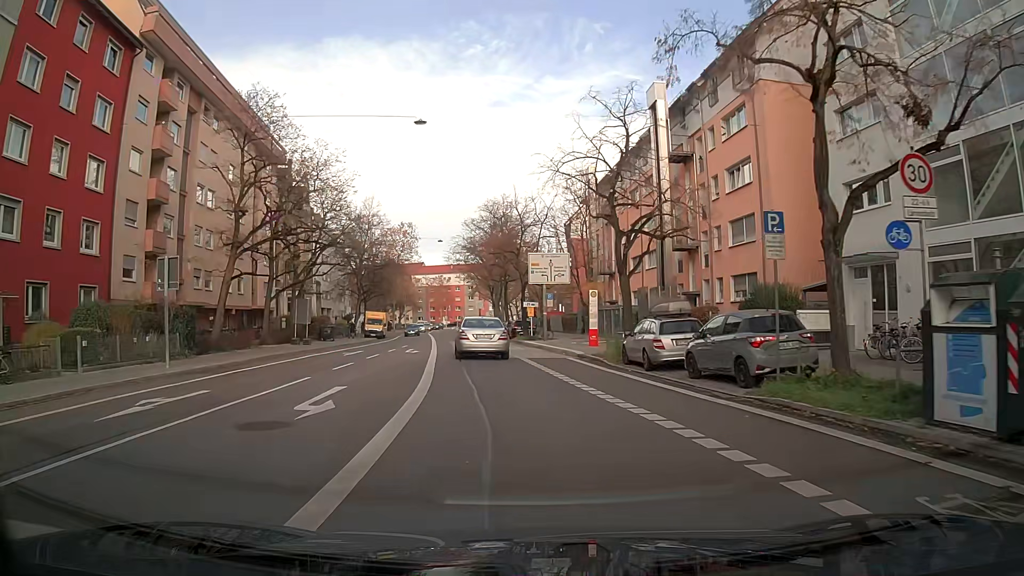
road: secondary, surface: asphalt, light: Day
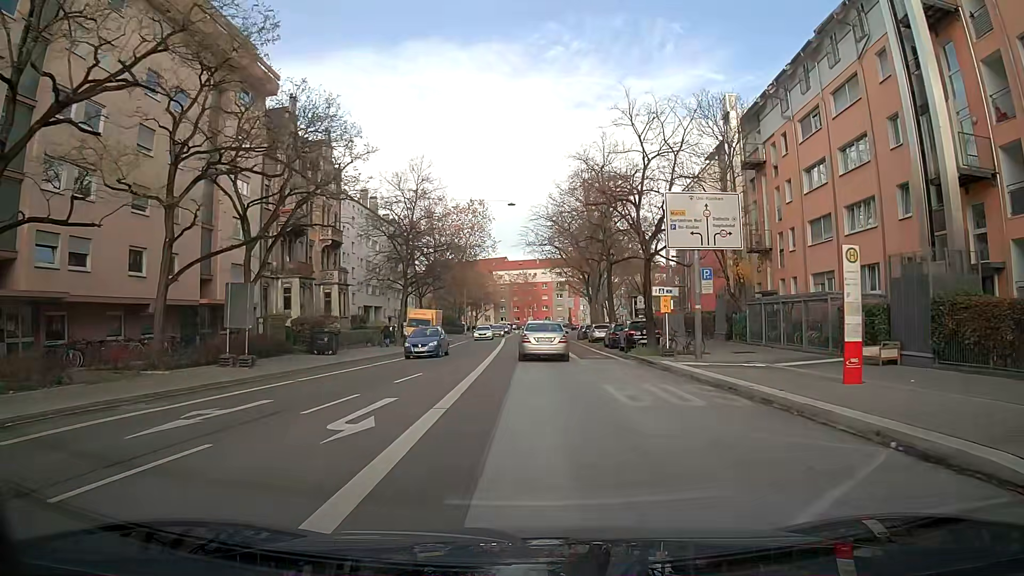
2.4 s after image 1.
(-1.4, +22.0) m; -6°
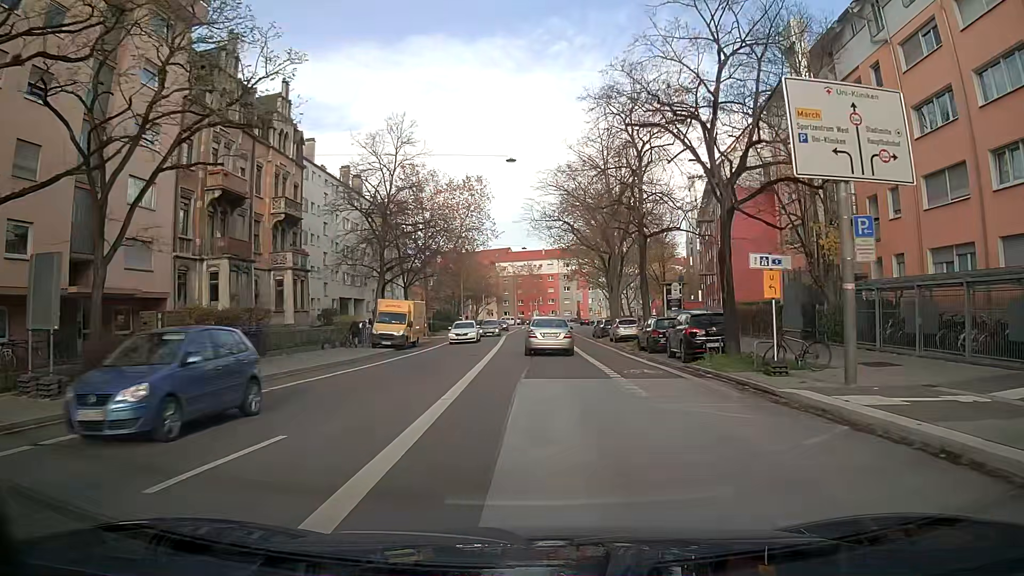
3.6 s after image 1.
(-0.1, +11.5) m; -1°
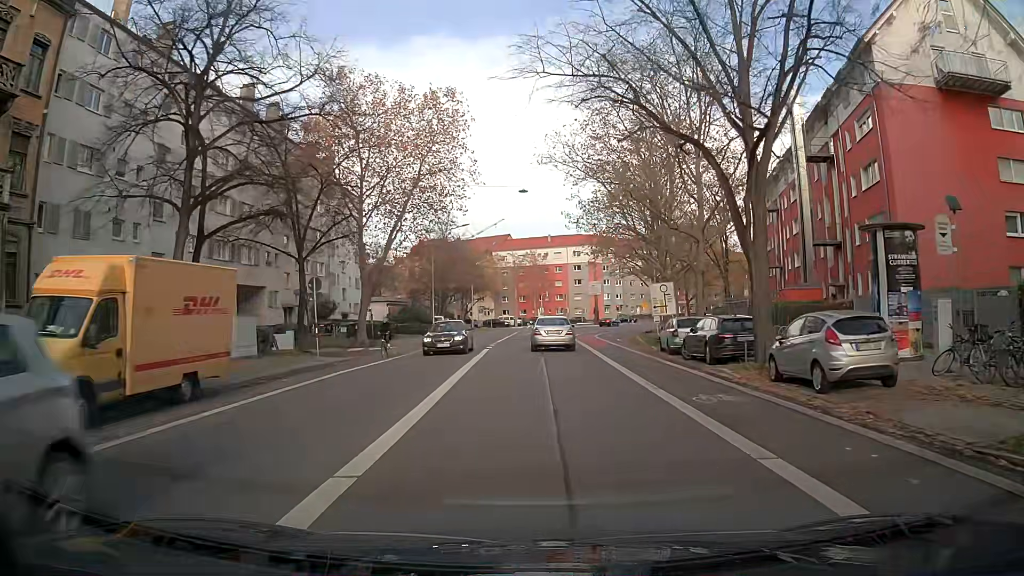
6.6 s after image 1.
(-0.1, +29.1) m; 0°
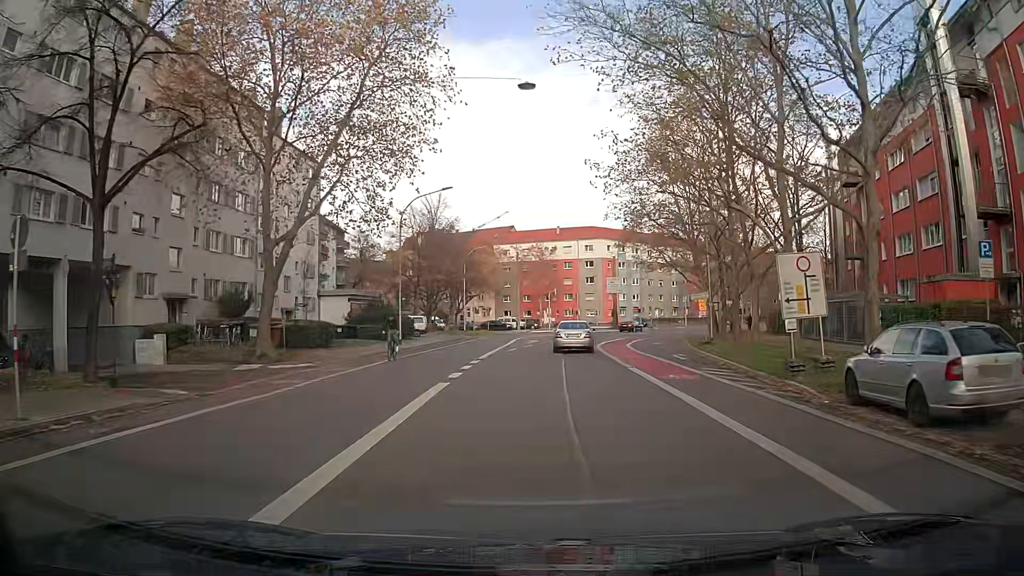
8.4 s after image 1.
(-0.1, +17.4) m; -1°
